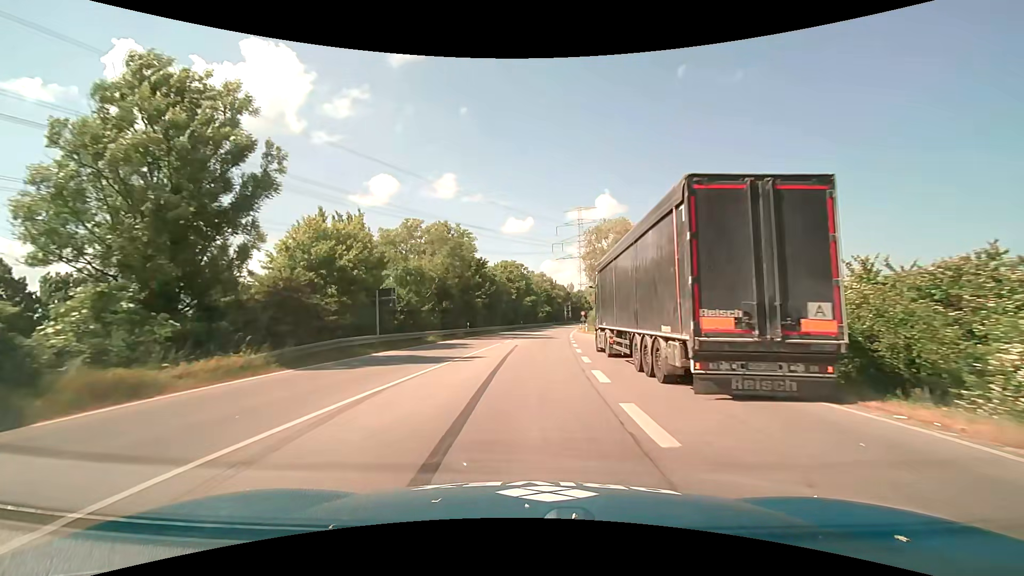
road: primary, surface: asphalt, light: Day
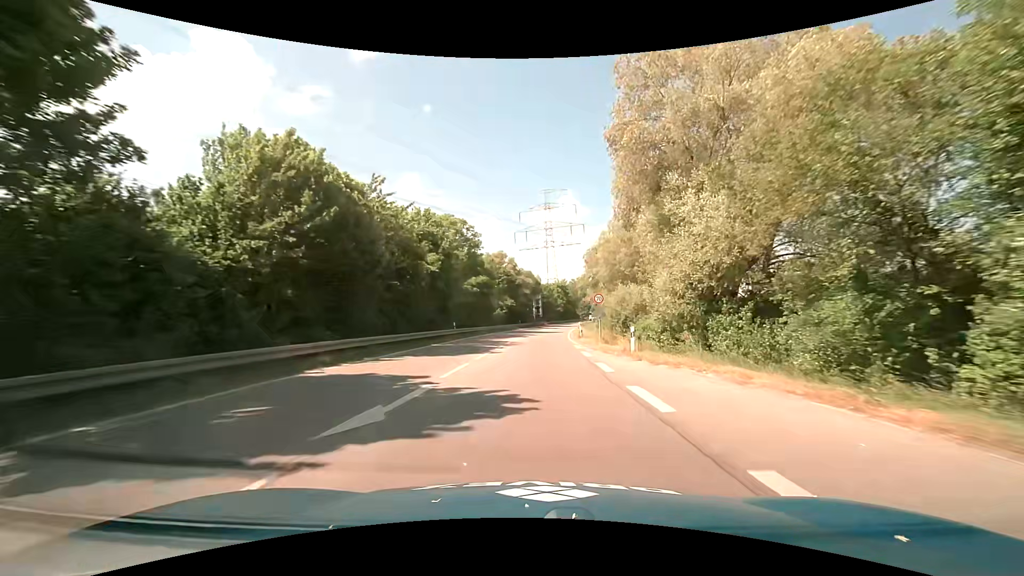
(+1.7, +45.7) m; +4°
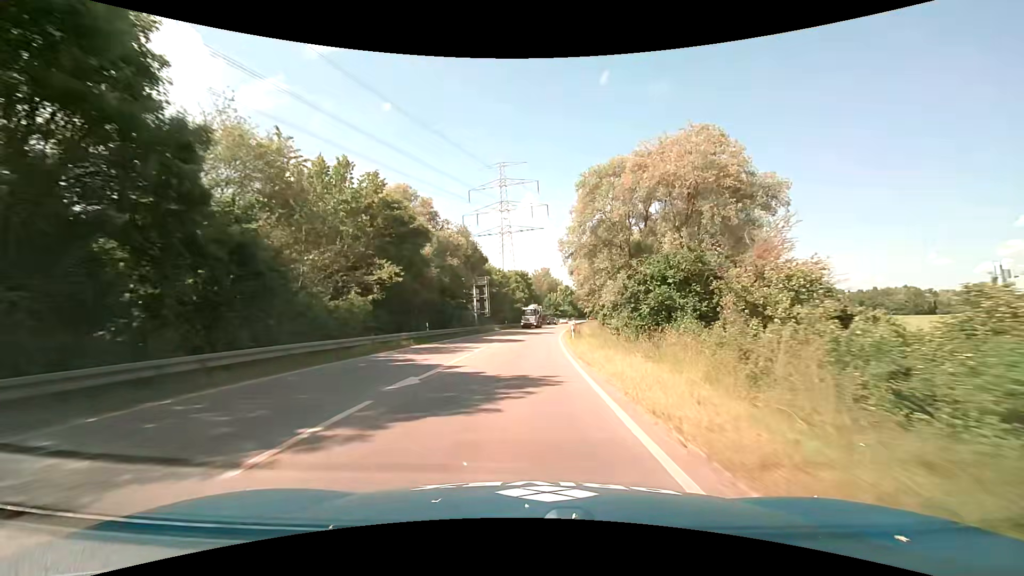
(+2.5, +49.8) m; +5°
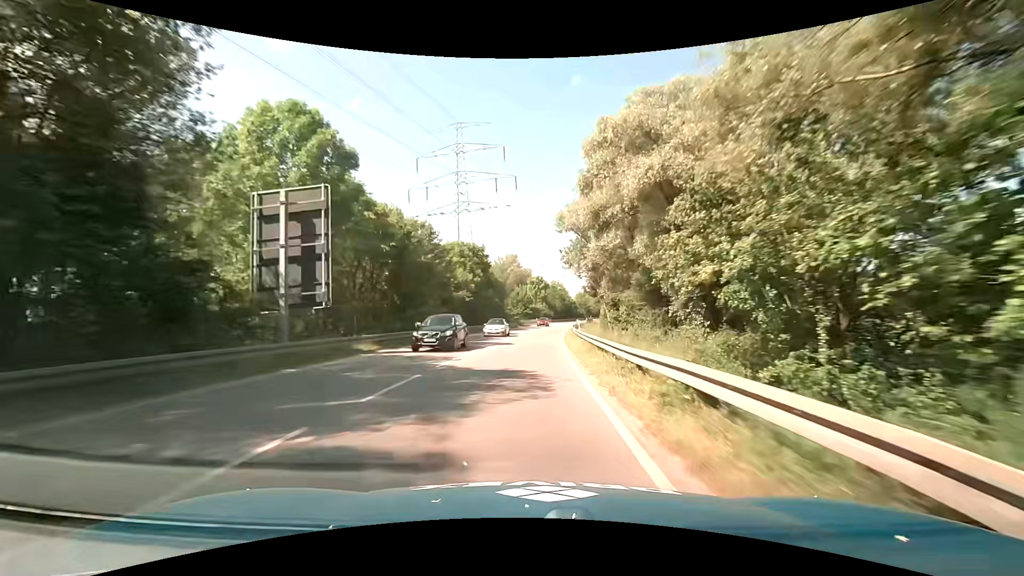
(+1.4, +43.9) m; +3°
